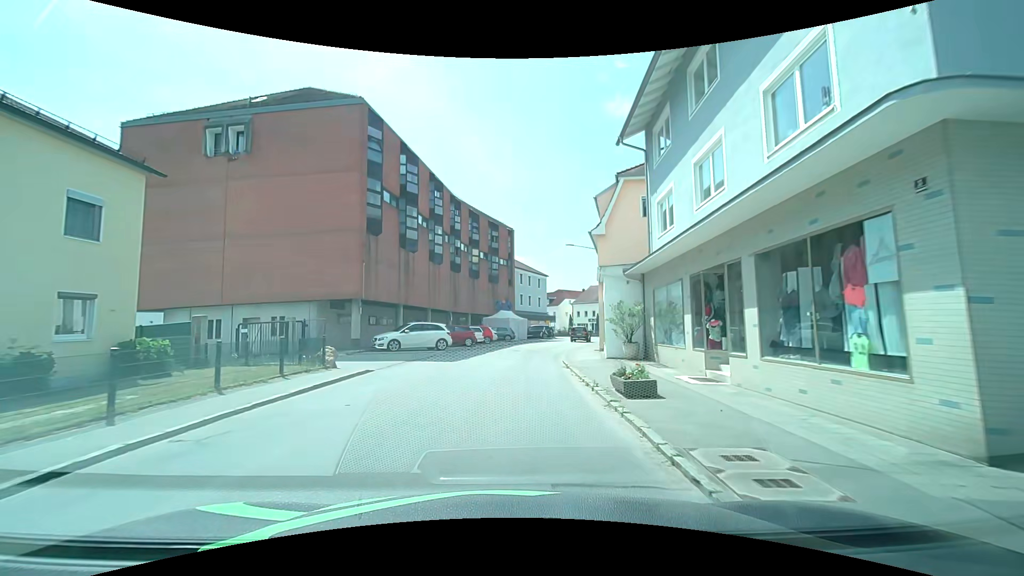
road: tertiary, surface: asphalt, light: Day
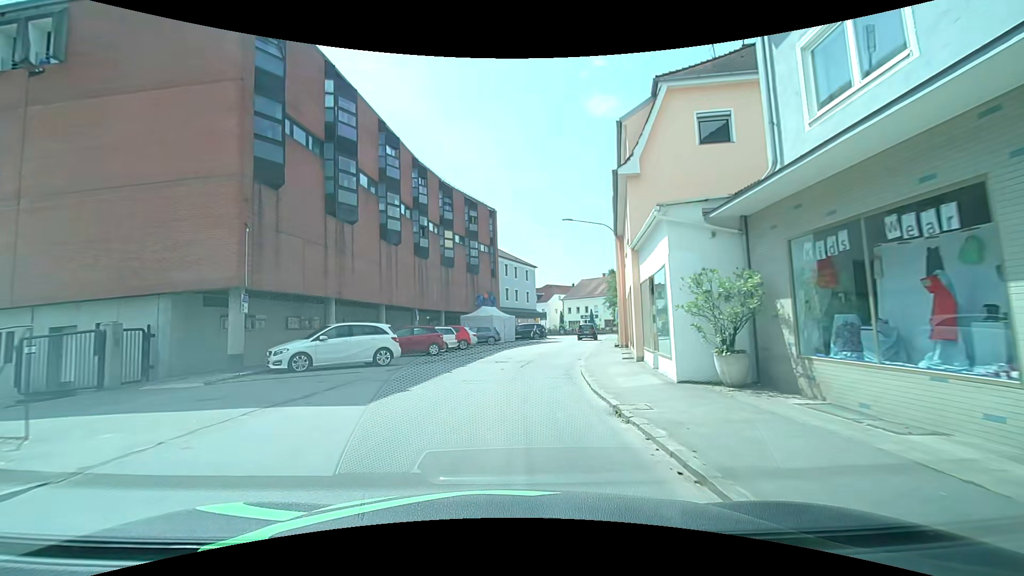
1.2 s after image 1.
(+0.1, +10.2) m; +1°
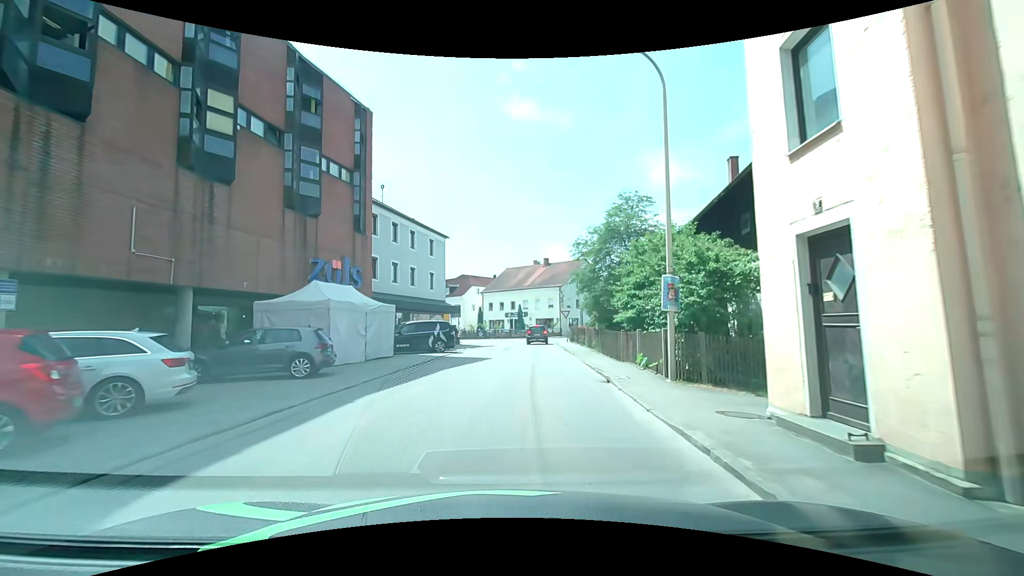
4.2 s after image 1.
(+1.8, +23.9) m; +10°
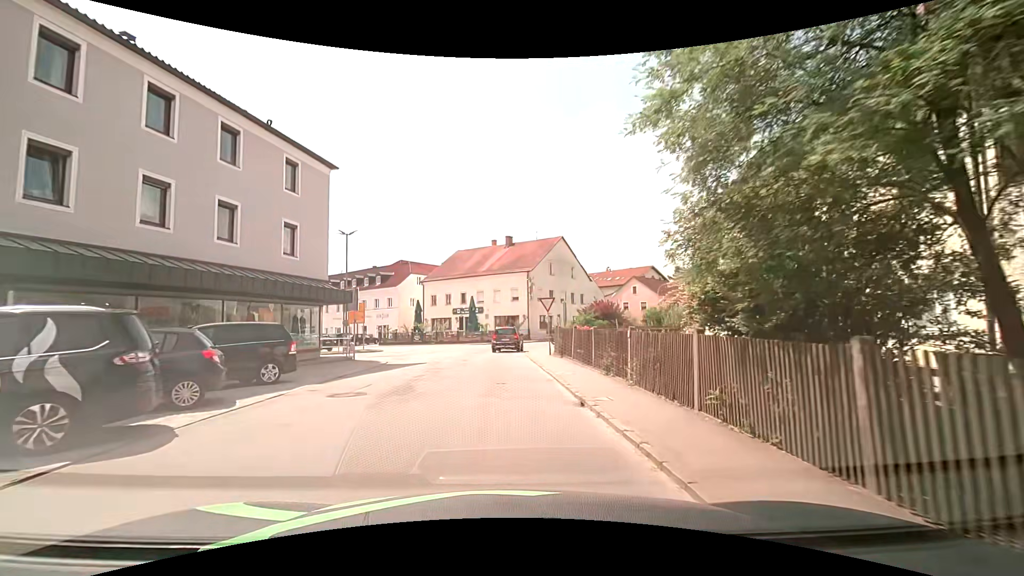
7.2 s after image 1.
(+1.4, +20.3) m; +5°
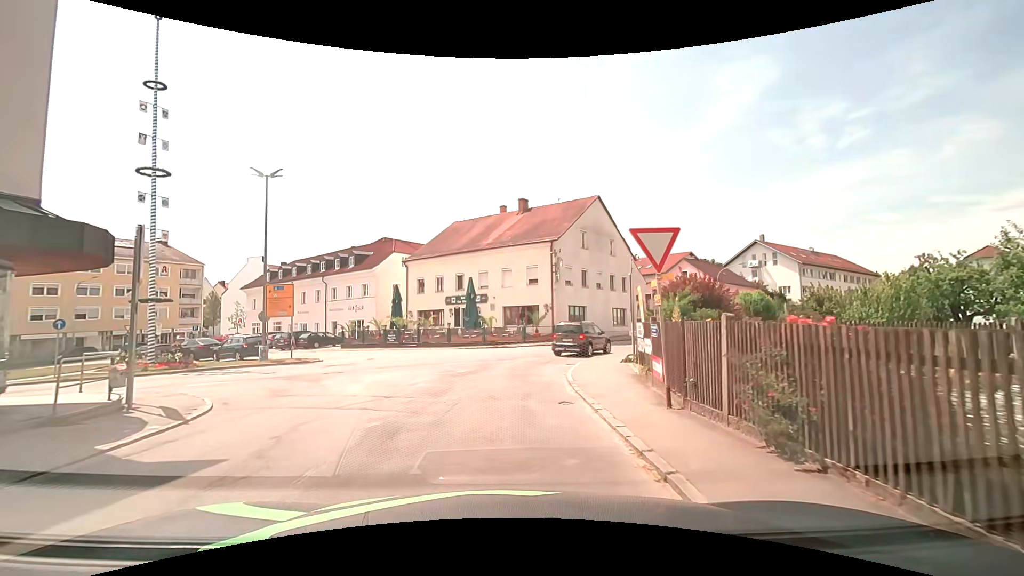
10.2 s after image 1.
(-0.2, +16.3) m; -1°
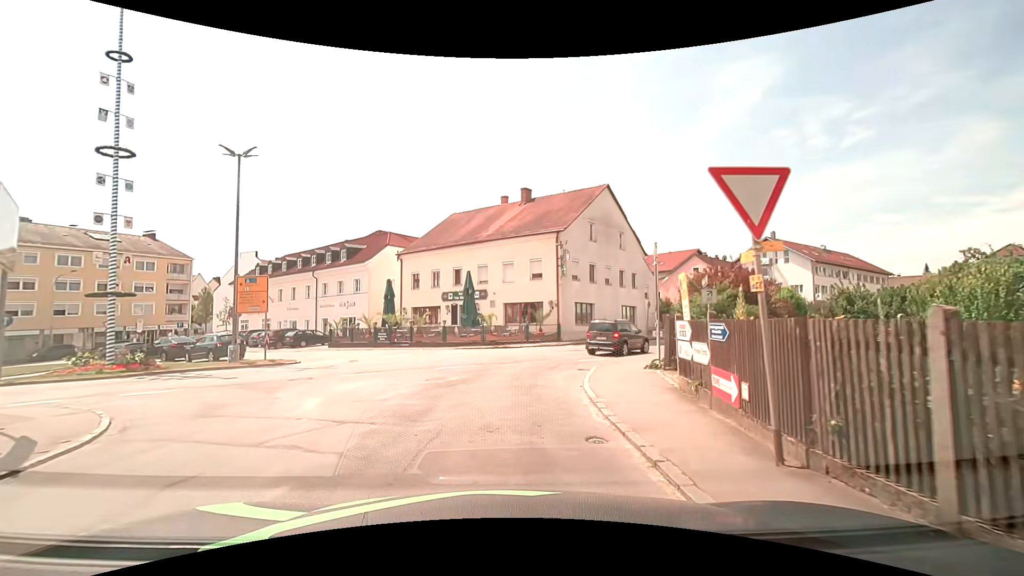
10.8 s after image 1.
(0.0, +3.0) m; 0°
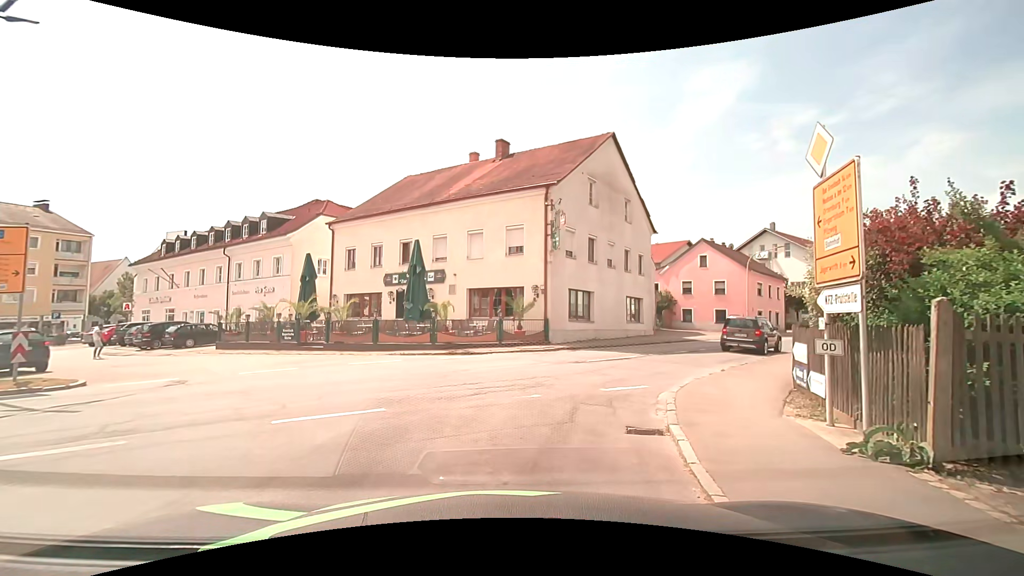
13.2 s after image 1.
(+0.2, +10.0) m; +4°
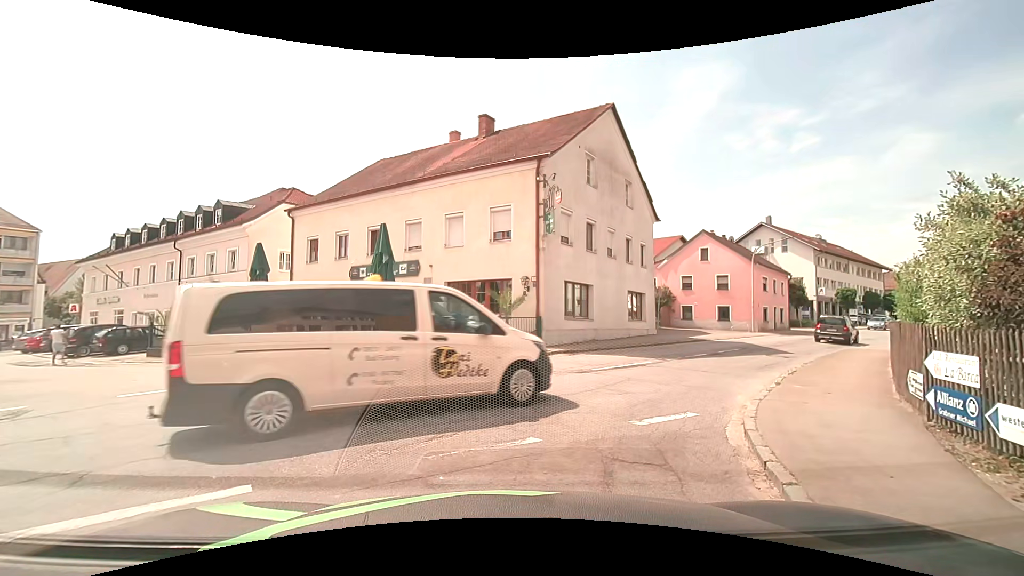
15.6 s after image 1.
(0.0, +3.5) m; +1°
(+2, +10) (+7, +18) (+14, +26) (+20, +33) (+27, +40) (+34, +47) (+42, +54) (+49, +60) (+57, +66) (+66, +72) m
